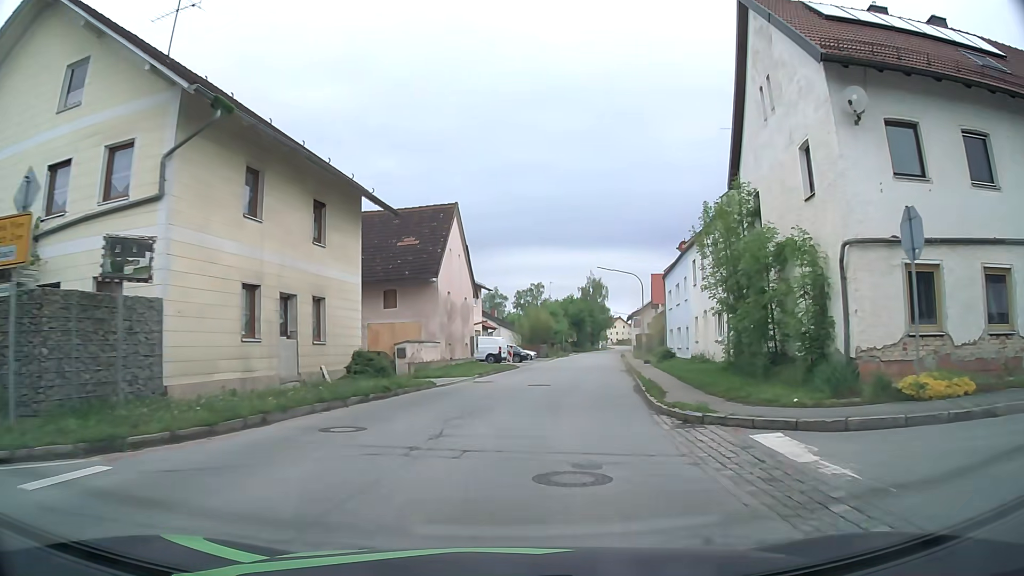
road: secondary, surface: asphalt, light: Day
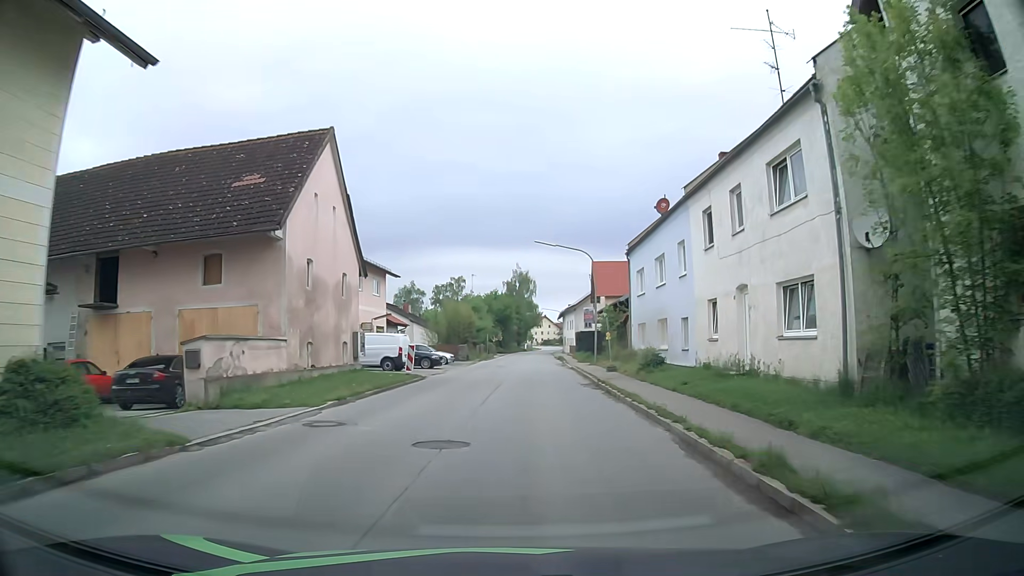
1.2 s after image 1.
(+0.8, +13.7) m; +7°
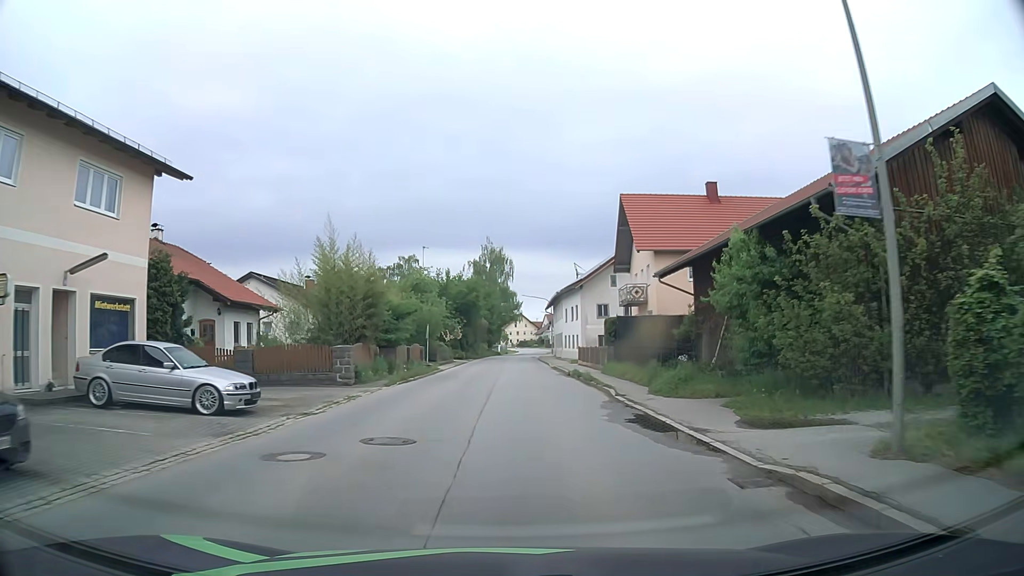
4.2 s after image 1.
(+0.8, +34.4) m; +2°
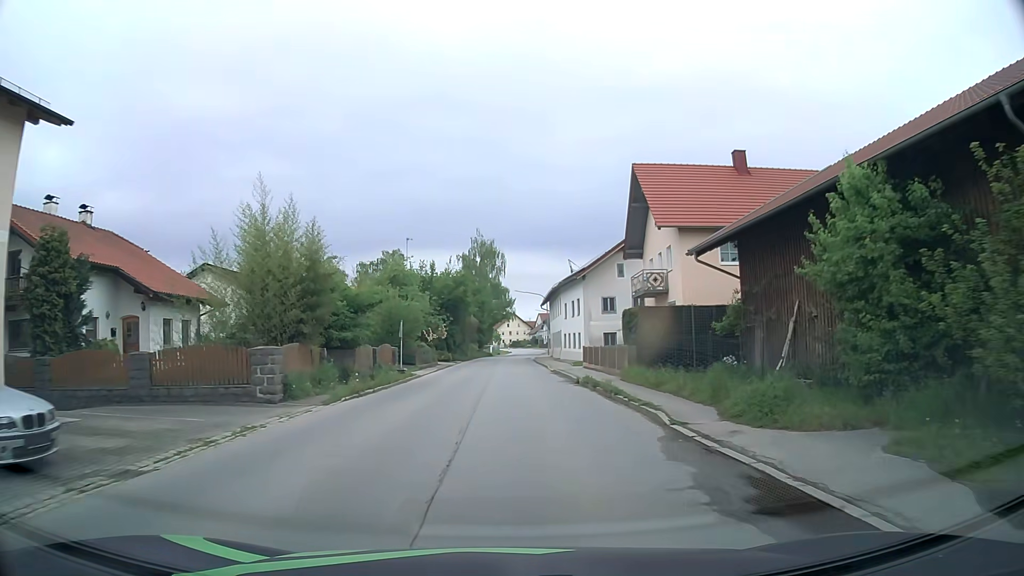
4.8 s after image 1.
(+0.1, +6.9) m; +1°
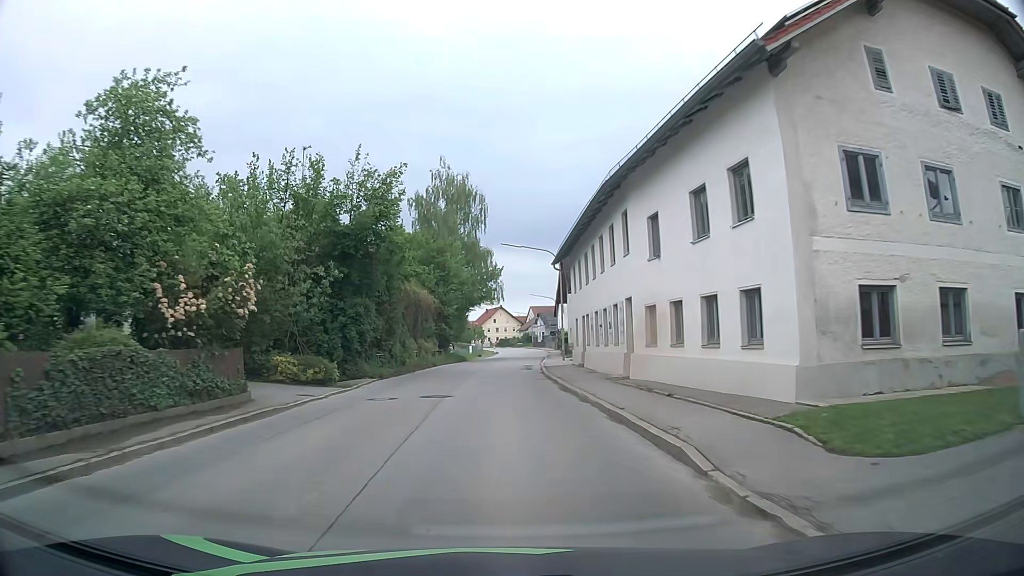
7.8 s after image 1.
(+0.4, +35.1) m; 0°
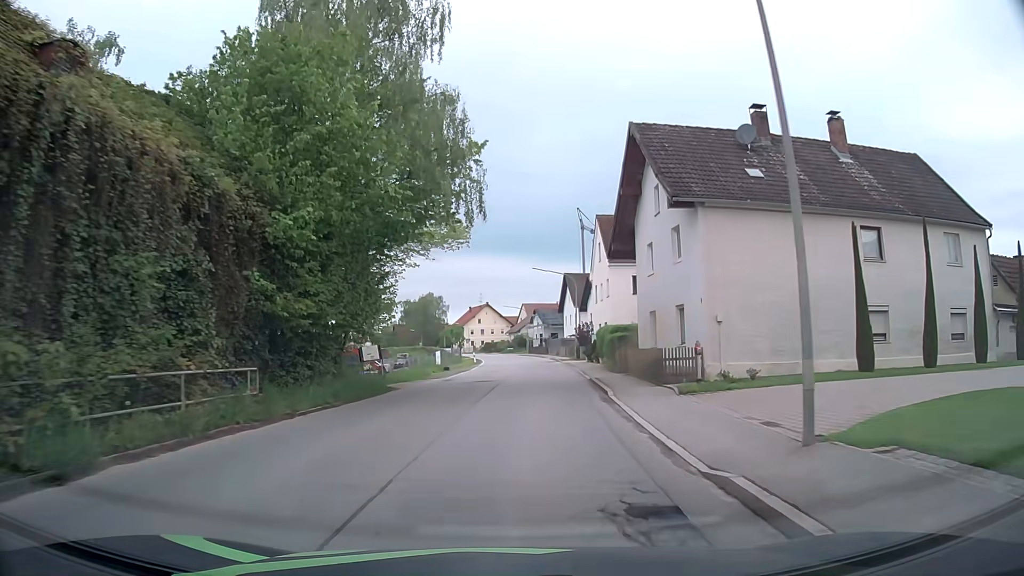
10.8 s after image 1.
(+0.3, +35.6) m; +1°
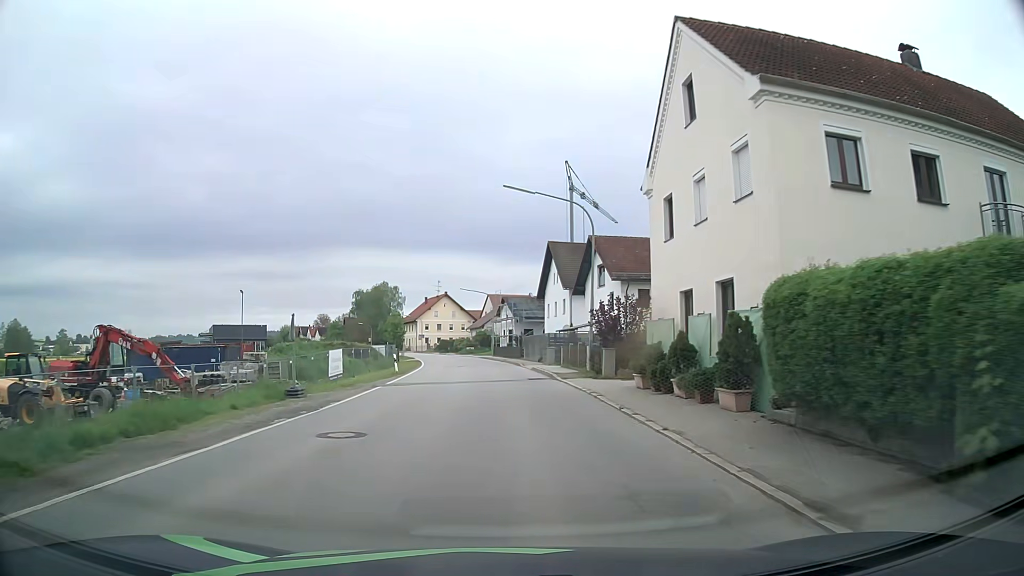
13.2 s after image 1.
(+1.1, +28.7) m; +3°
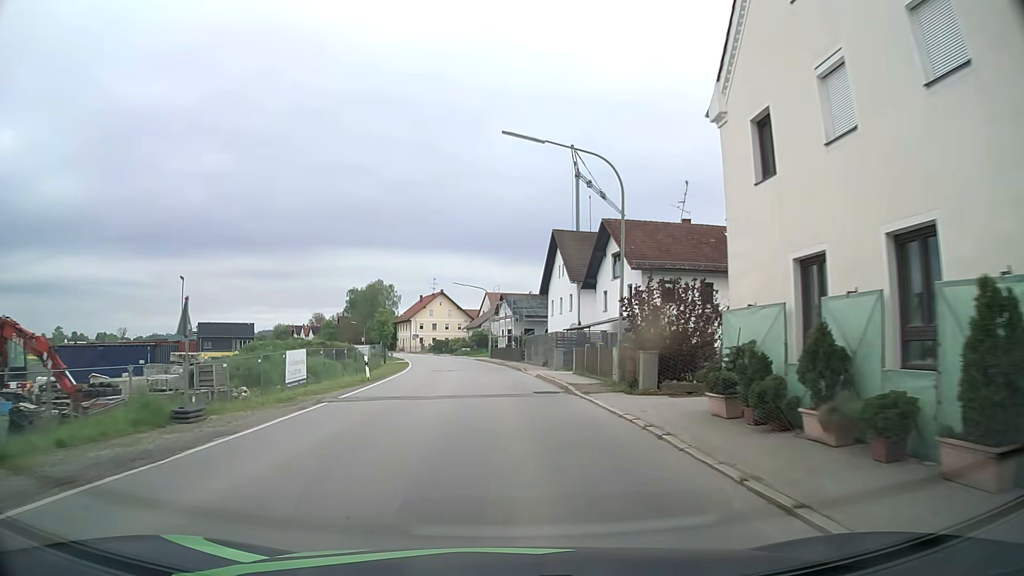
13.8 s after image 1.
(0.0, +7.2) m; -1°
(0, +10) (0, +20) (0, +30) (-1, +40) (-2, +50) (-3, +60) (-5, +70) (-6, +80) (-8, +89) (-10, +99) m
